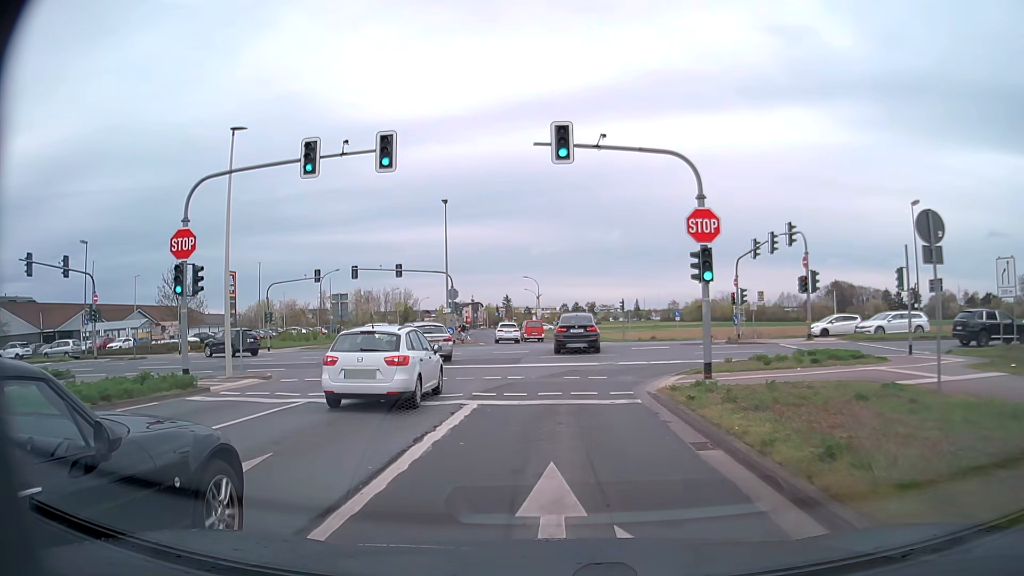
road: tertiary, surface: asphalt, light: Day
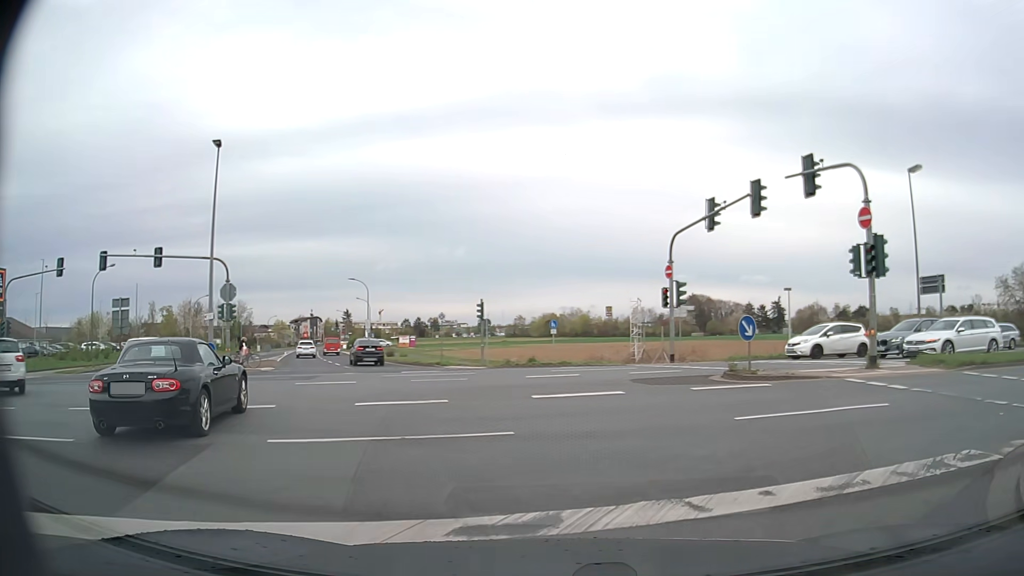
(+0.7, +17.9) m; +14°
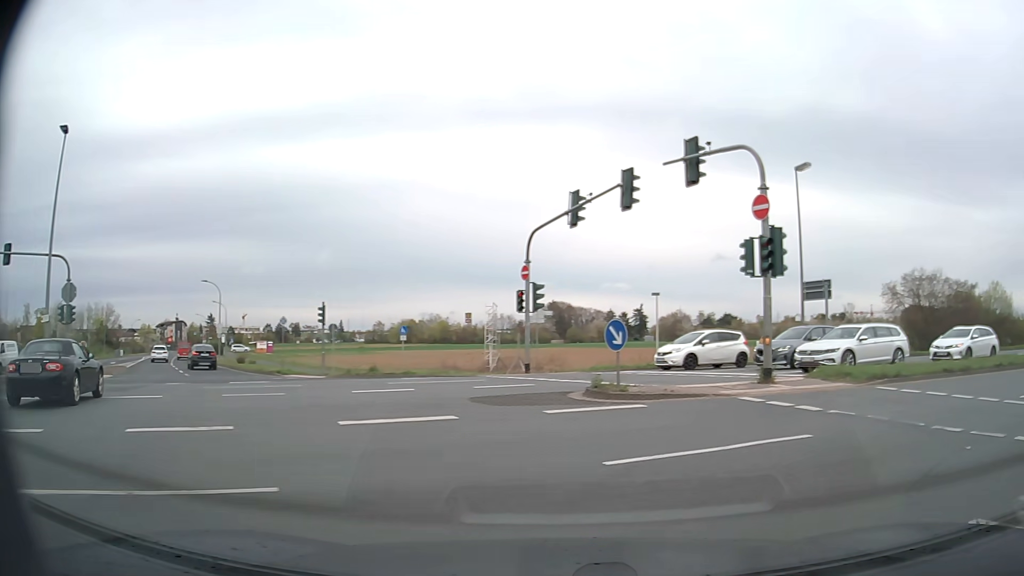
(+0.2, +2.8) m; +10°
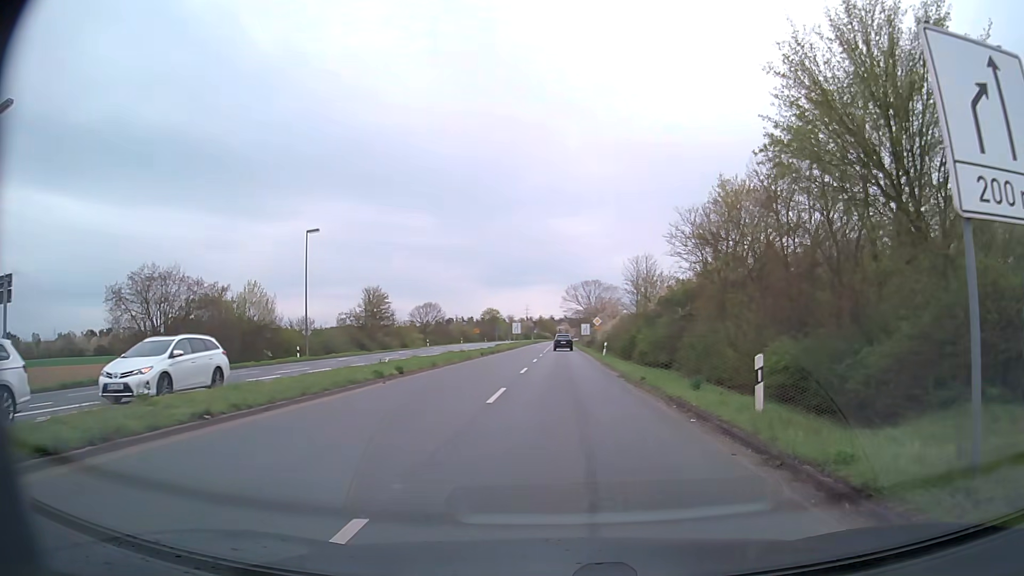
(+7.3, +10.1) m; +64°
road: primary
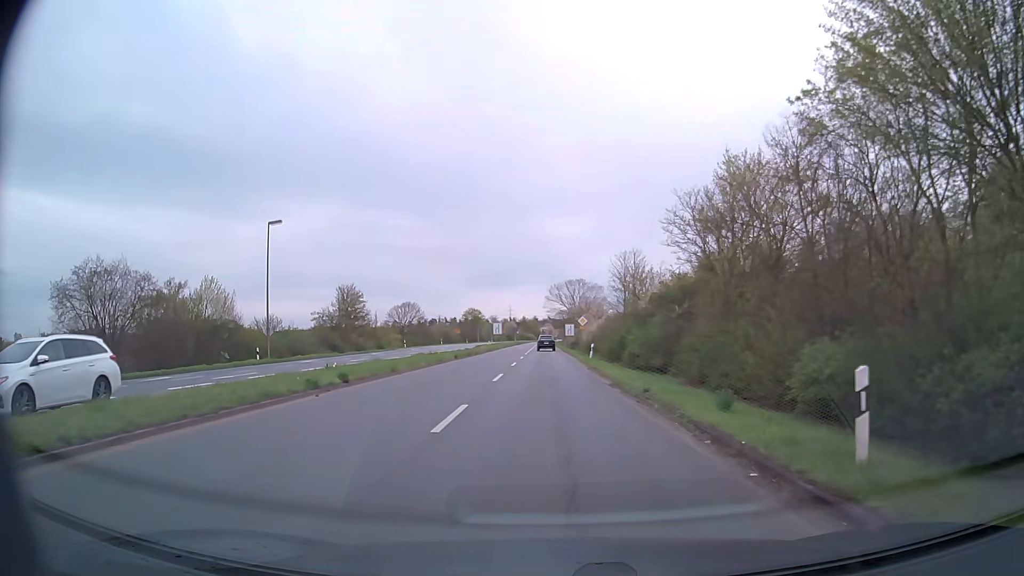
(+0.1, +4.6) m; +2°
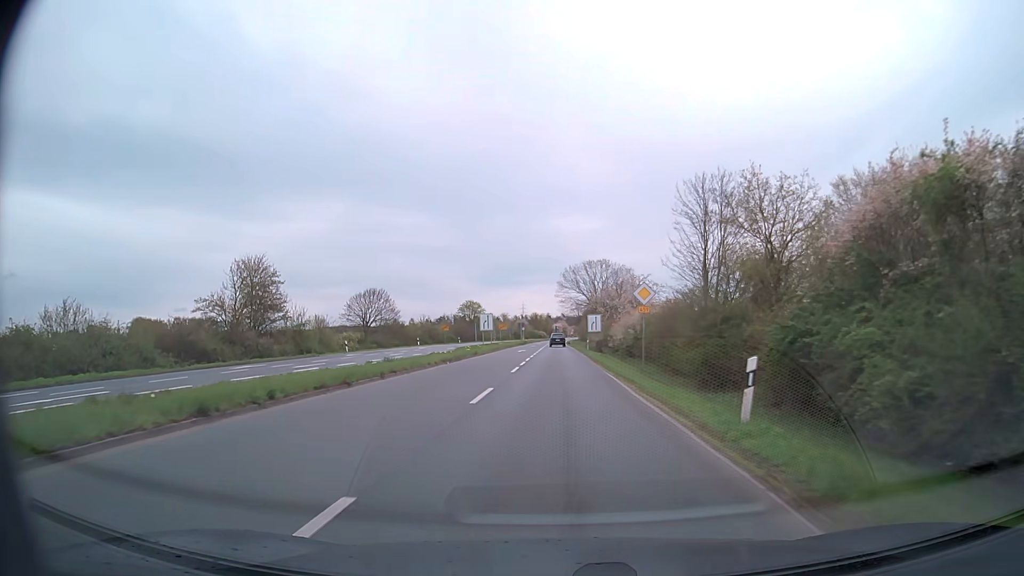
(-0.6, +33.1) m; -2°
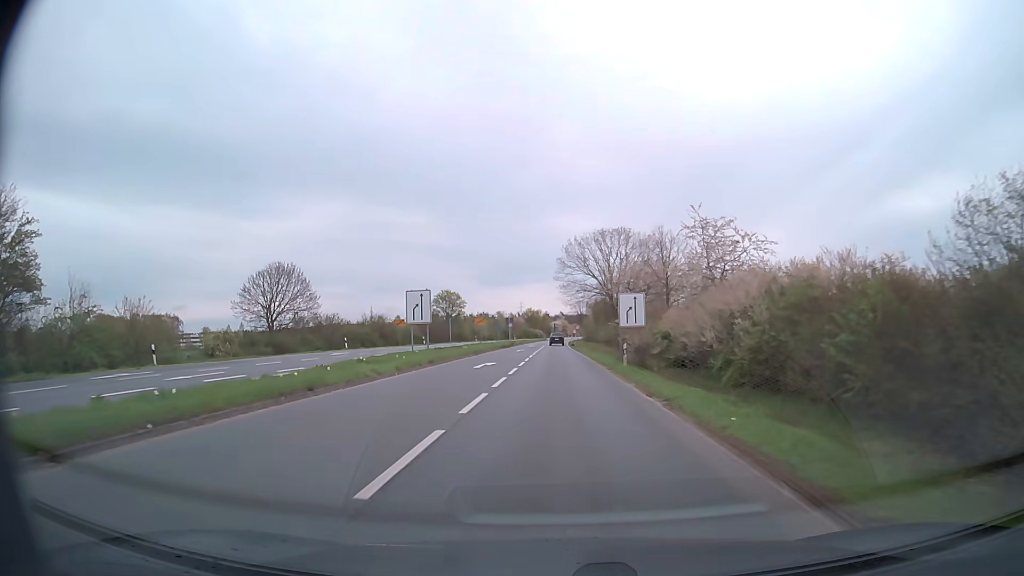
(+0.1, +32.4) m; 0°
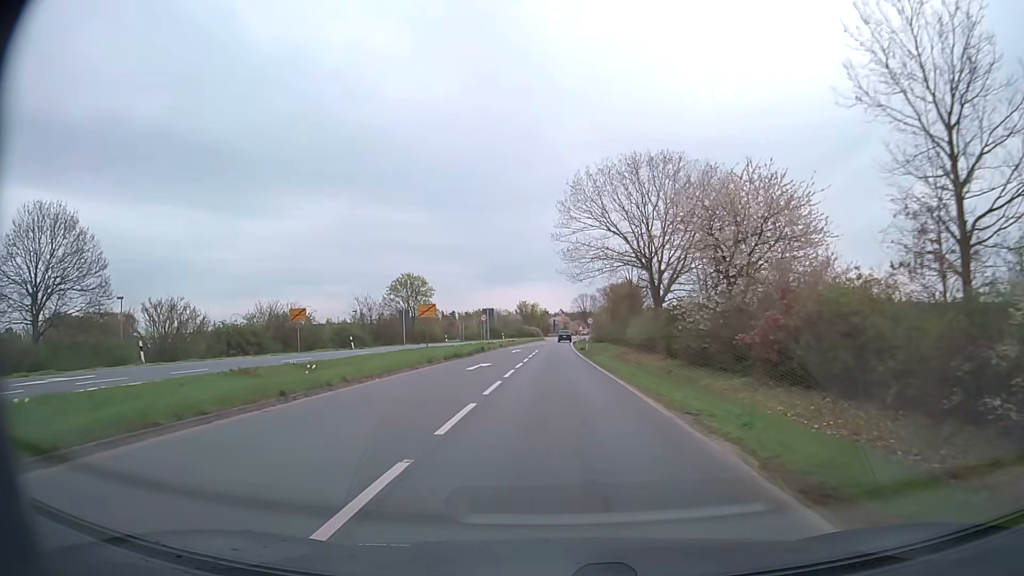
(-0.1, +32.6) m; 0°
(0, +10) (0, +20) (0, +30) (0, +40) (0, +50) (0, +60) (0, +70) (0, +80) (0, +90) (0, +100) m
